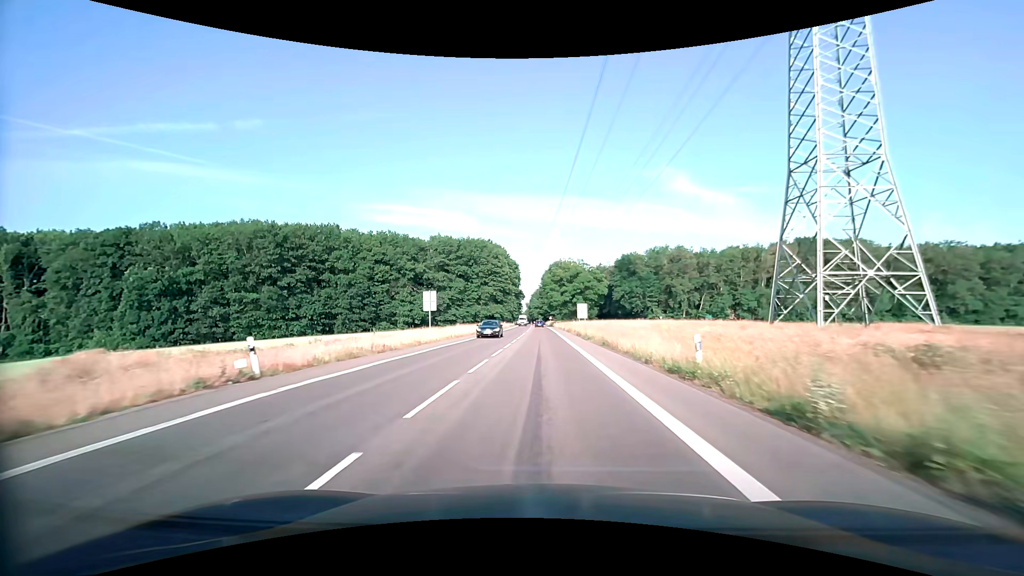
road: secondary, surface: asphalt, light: Day
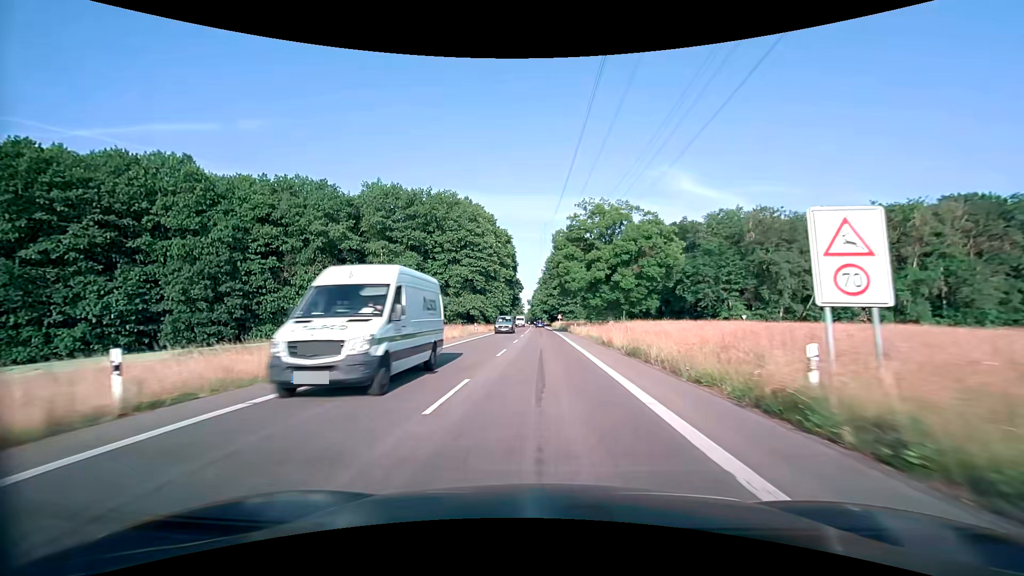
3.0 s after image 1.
(-0.3, +54.5) m; -1°
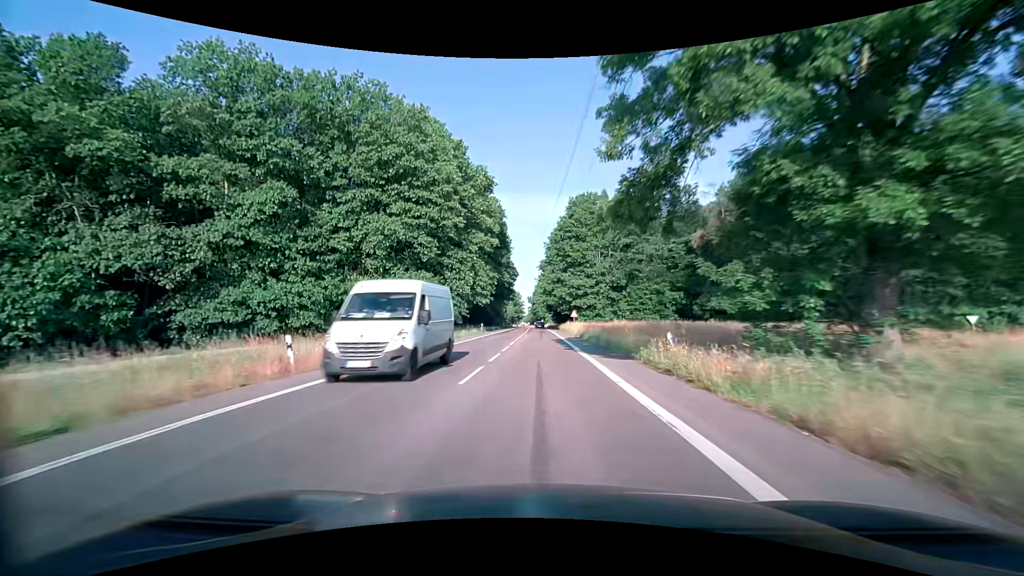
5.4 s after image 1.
(-0.1, +43.6) m; 0°
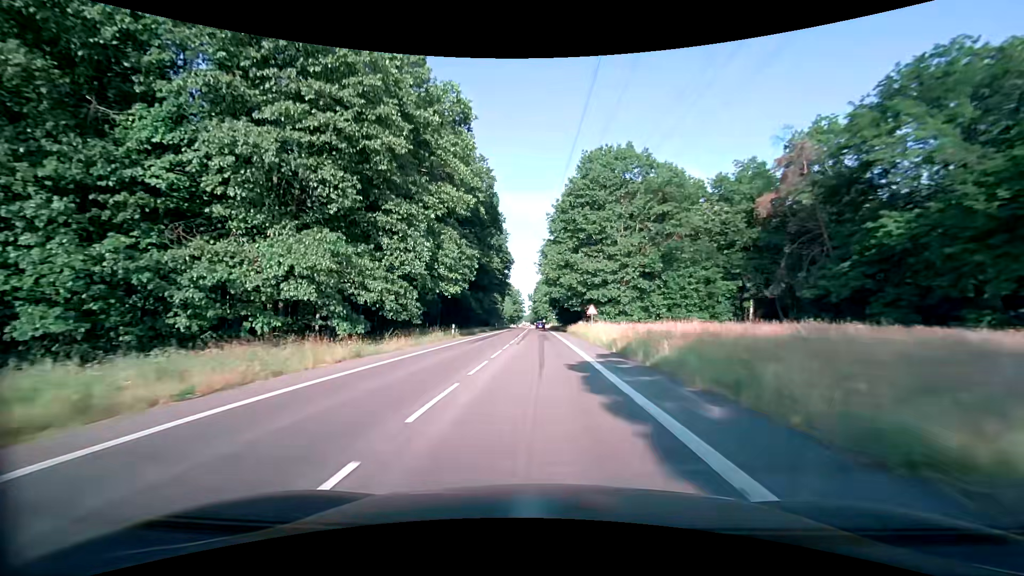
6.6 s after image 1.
(-0.1, +21.8) m; 0°
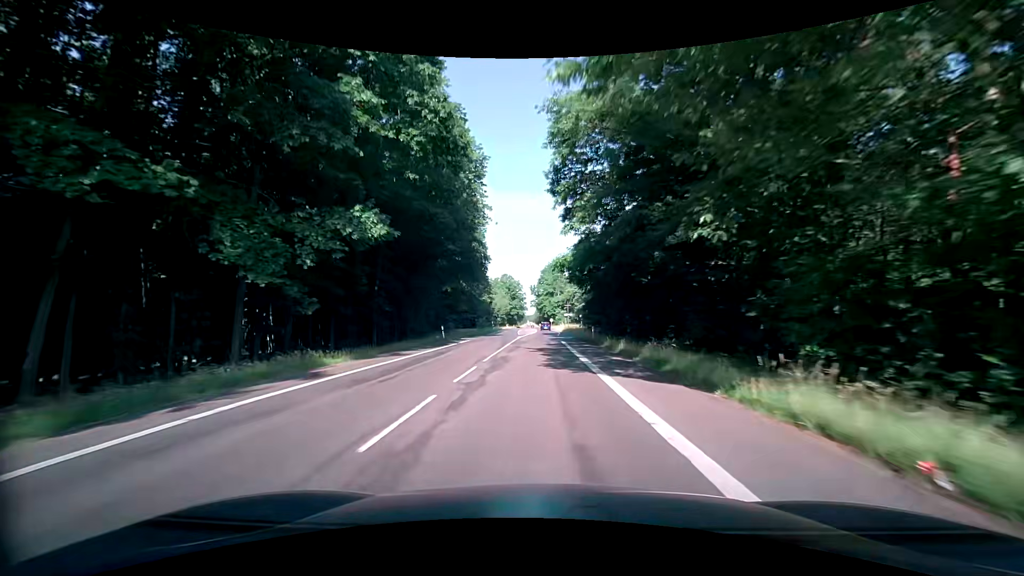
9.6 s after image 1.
(-0.6, +54.6) m; -2°
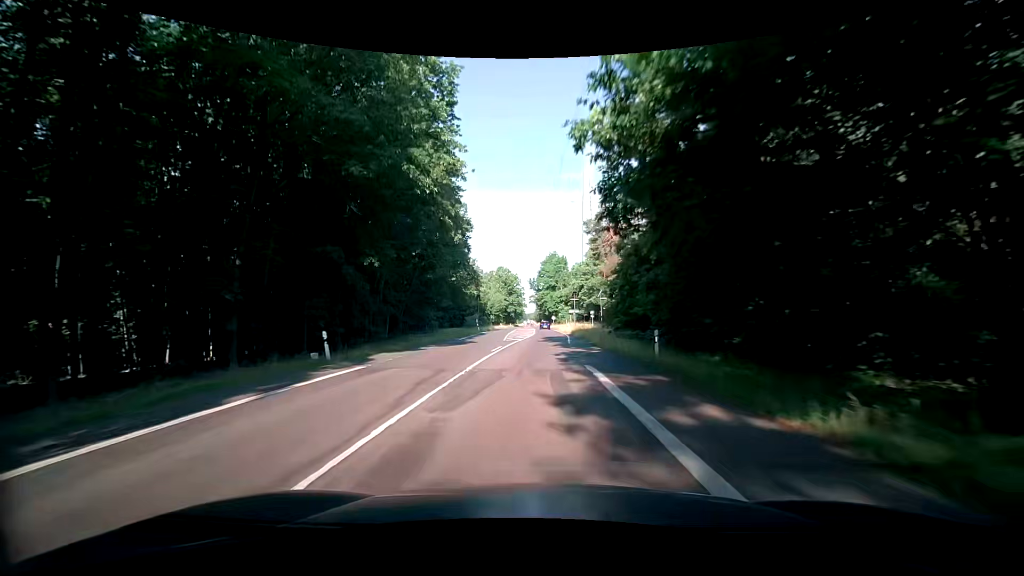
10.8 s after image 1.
(+0.2, +21.9) m; +1°
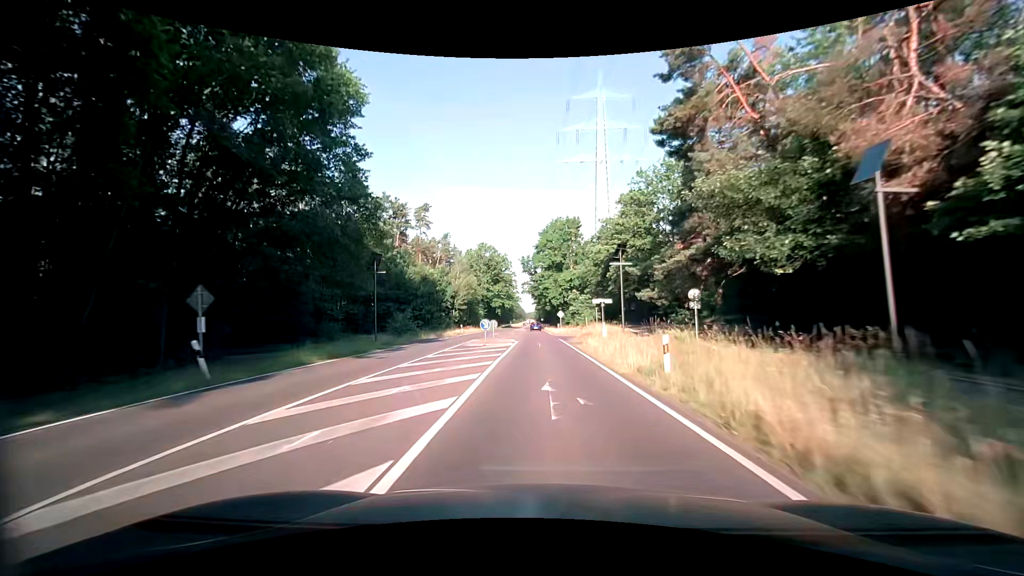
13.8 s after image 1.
(+0.3, +54.9) m; 0°
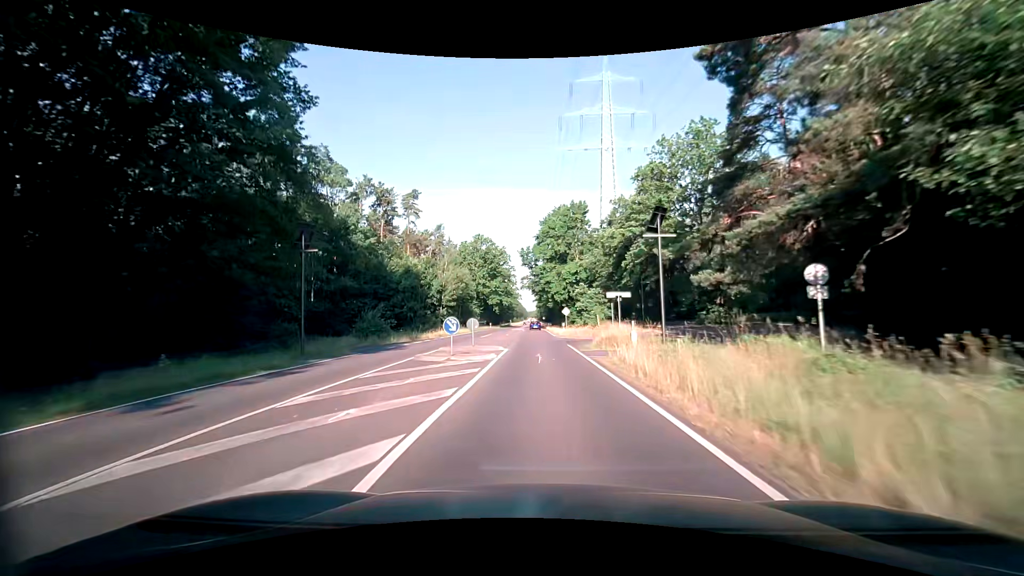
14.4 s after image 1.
(-0.1, +11.0) m; -1°
(0, +10) (0, +20) (0, +30) (0, +40) (0, +50) (-1, +60) (-1, +70) (-1, +80) (-1, +90) (-2, +100) m
